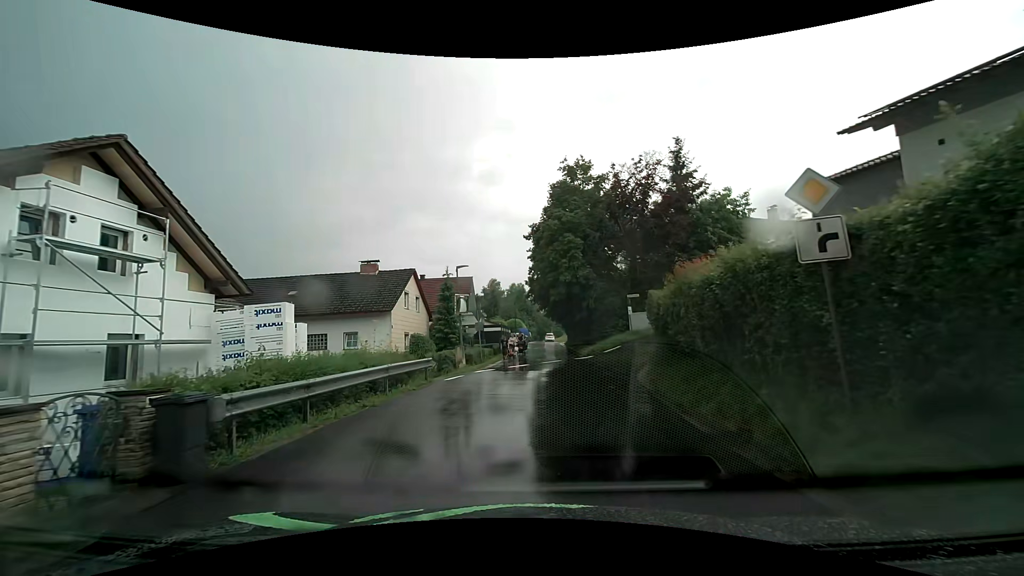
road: residential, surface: asphalt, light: Day
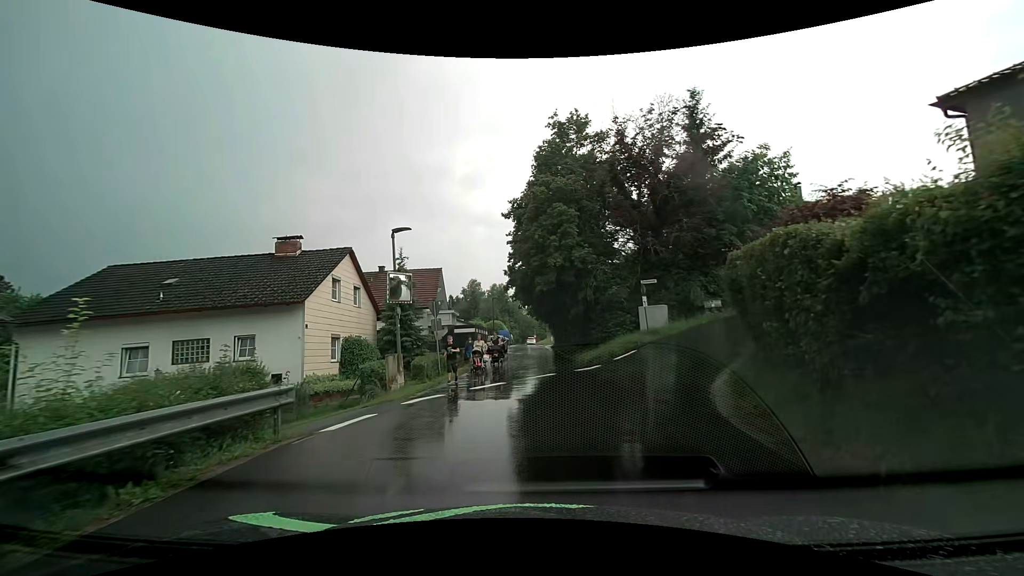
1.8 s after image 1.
(0.0, +8.7) m; +2°
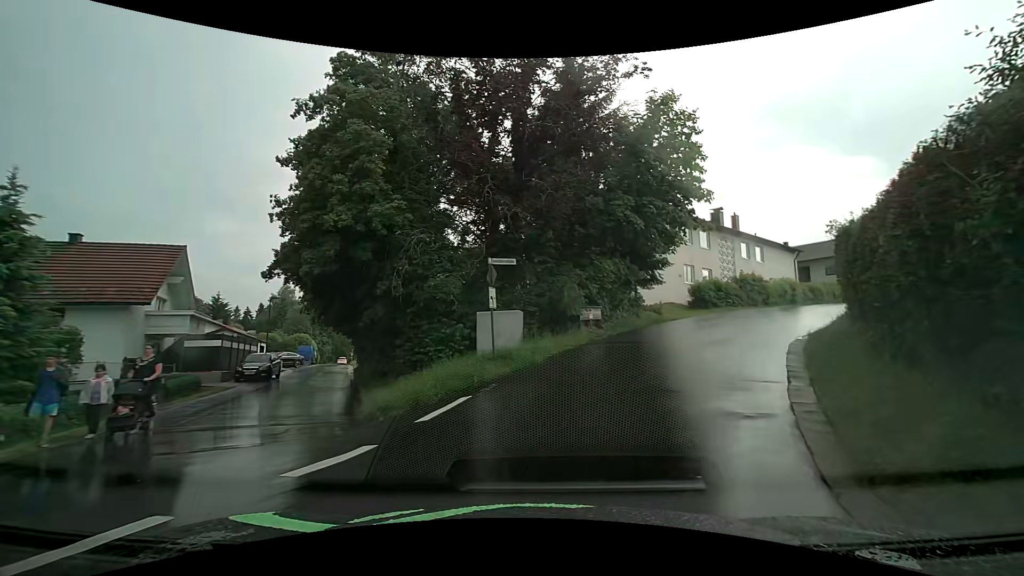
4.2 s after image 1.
(+1.5, +11.7) m; +17°
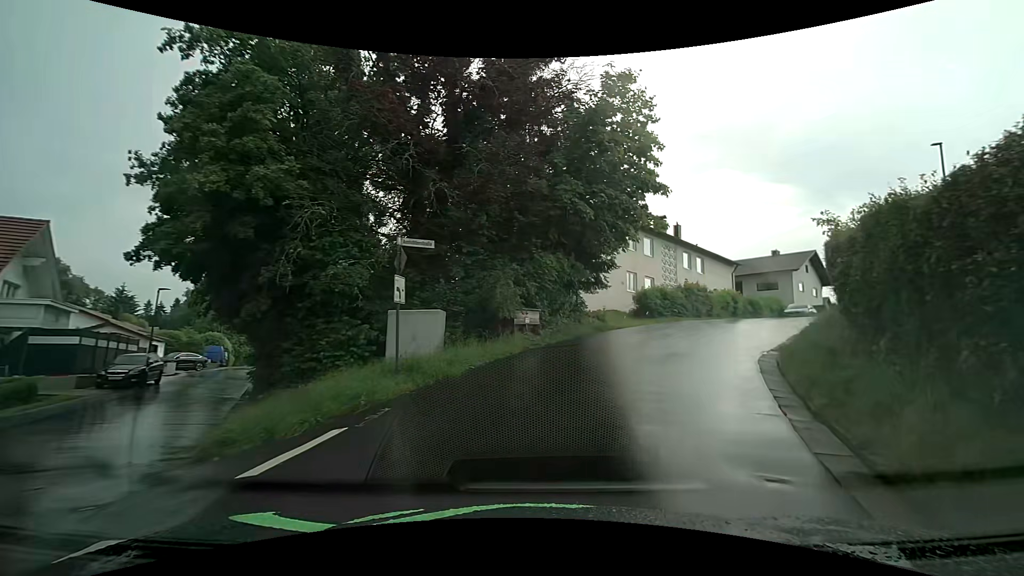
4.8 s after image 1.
(+0.2, +2.8) m; +8°
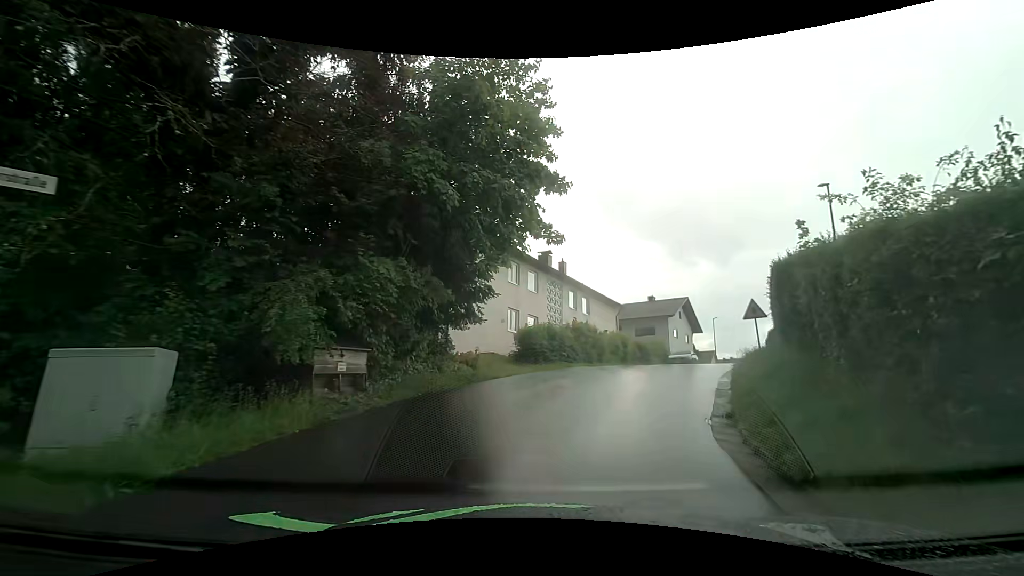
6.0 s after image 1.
(+0.7, +5.4) m; +14°
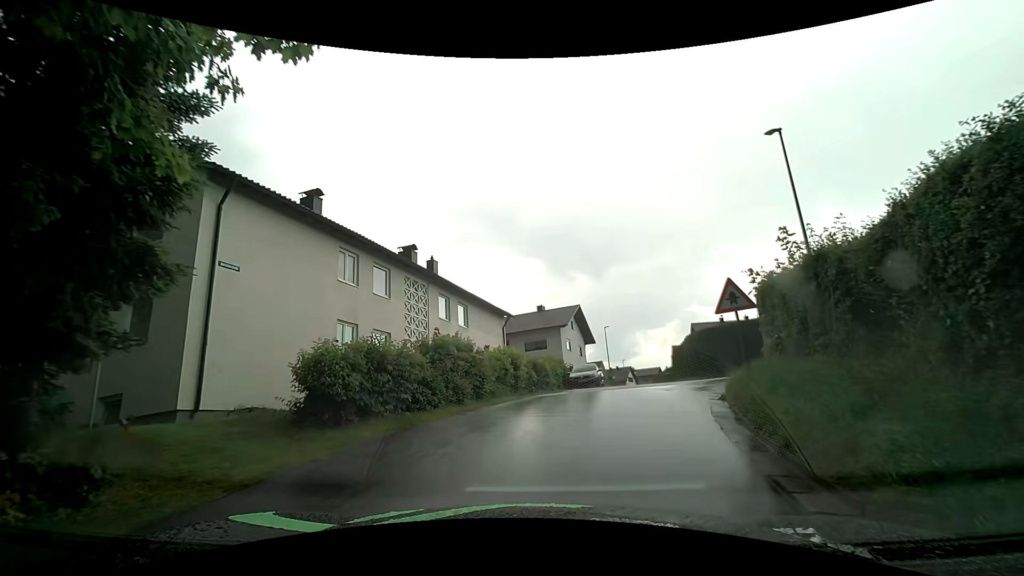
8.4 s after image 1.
(+1.1, +9.2) m; +14°
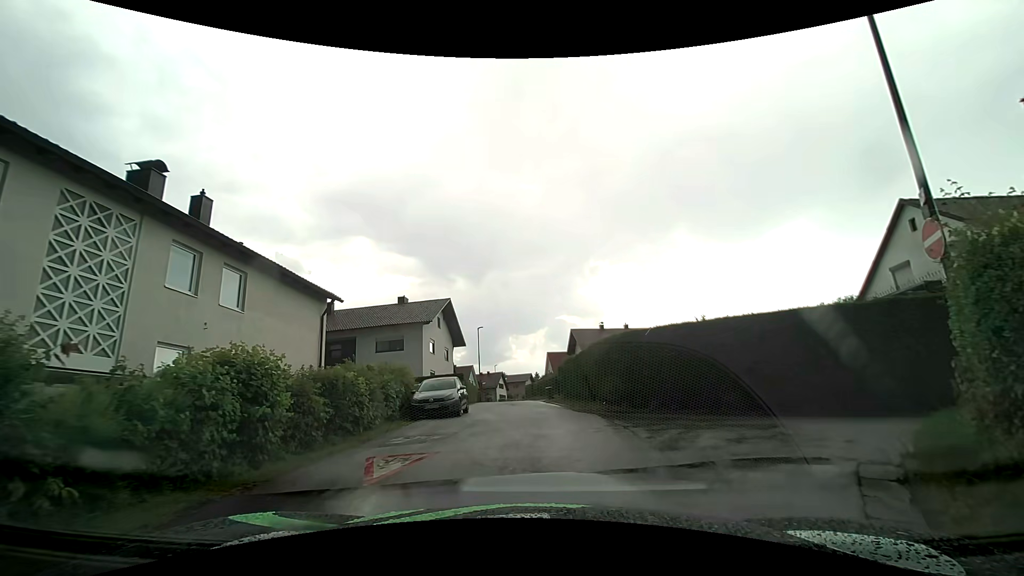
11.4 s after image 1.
(+1.0, +10.4) m; +12°
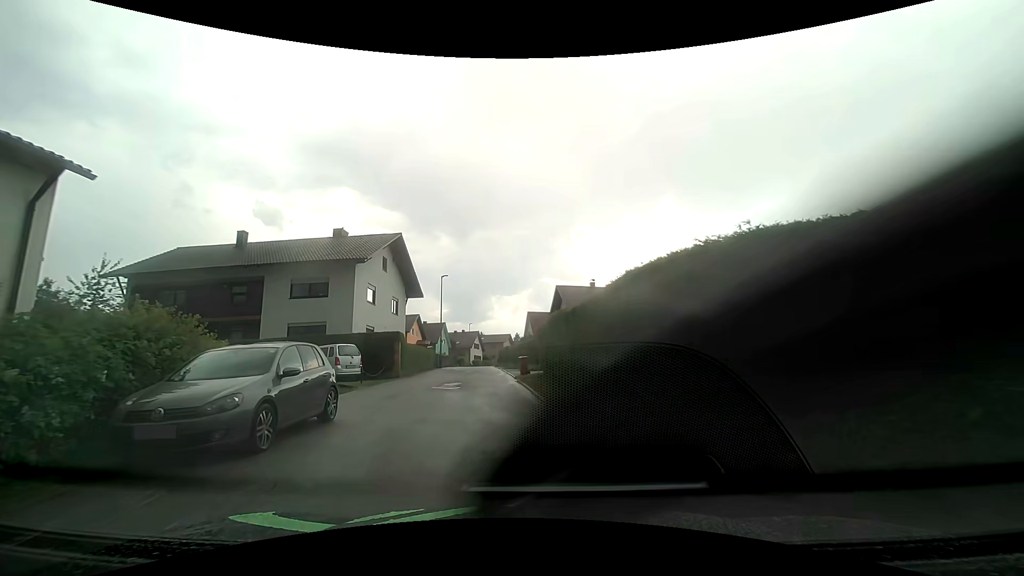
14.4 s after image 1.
(+0.9, +11.3) m; +4°
(-1, +10) (-2, +20) (-3, +30) (-4, +40) (-5, +50) (-6, +60) (-8, +70) (-9, +80) (-9, +90) (-8, +99) m
